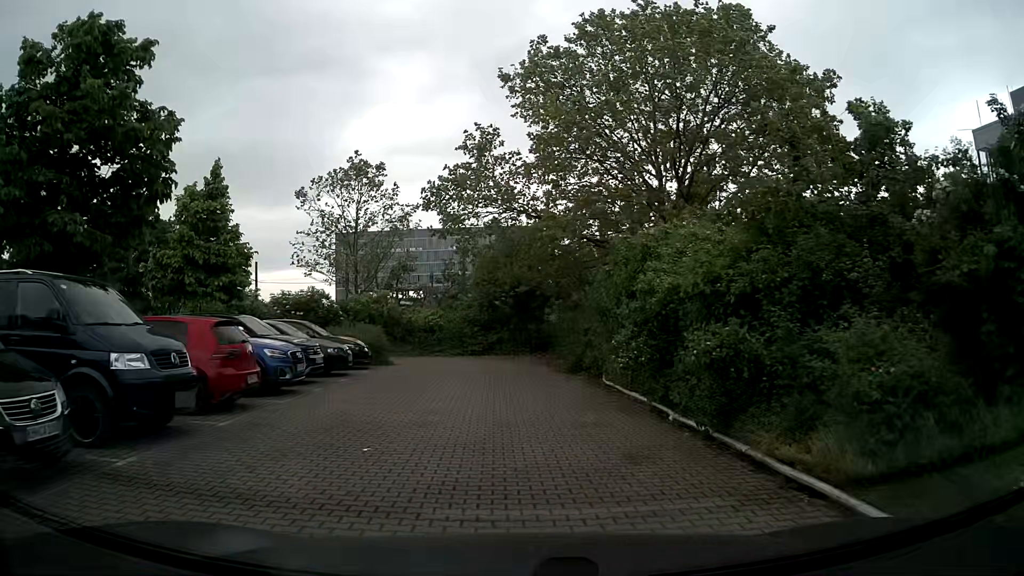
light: Day
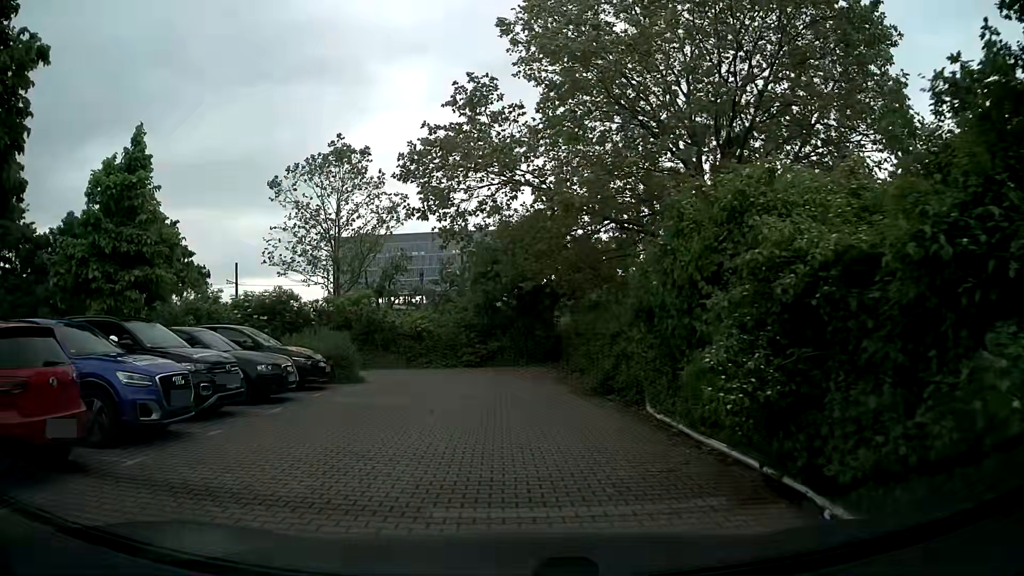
(+0.1, +5.0) m; 0°
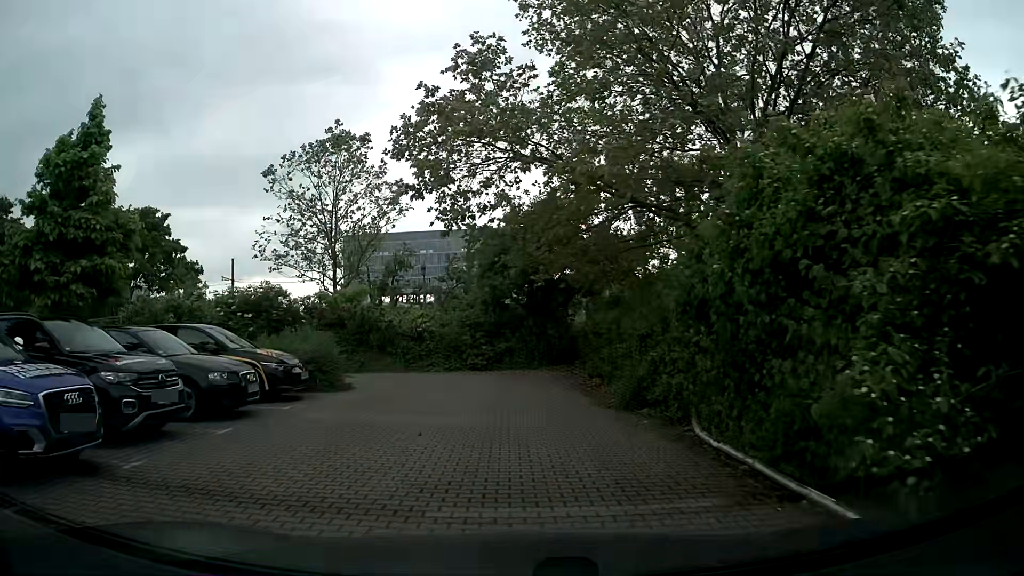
(0.0, +2.4) m; -1°
